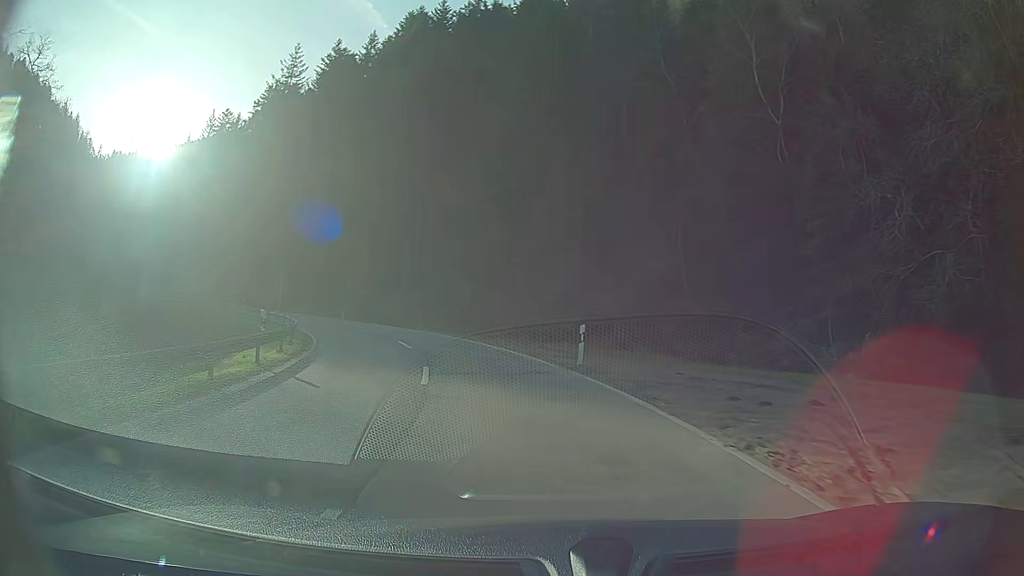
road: secondary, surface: asphalt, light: Day
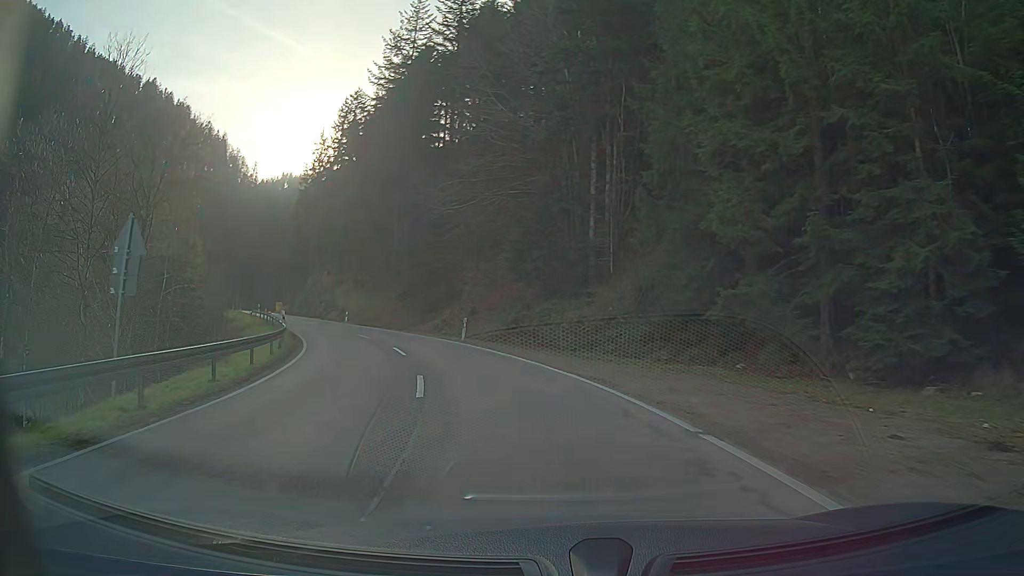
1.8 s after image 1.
(-3.6, +24.3) m; -17°
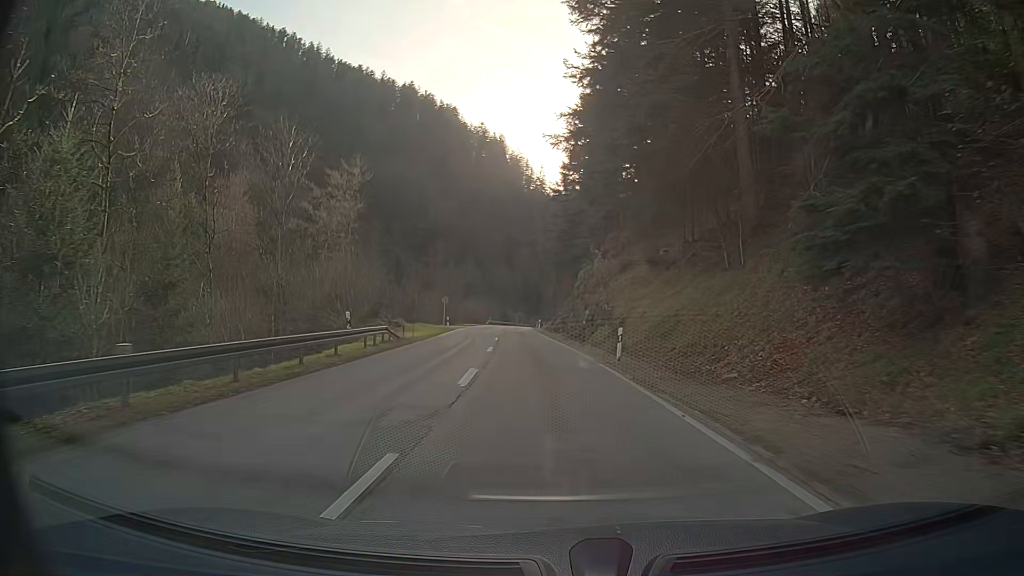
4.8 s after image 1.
(-11.1, +42.5) m; -25°
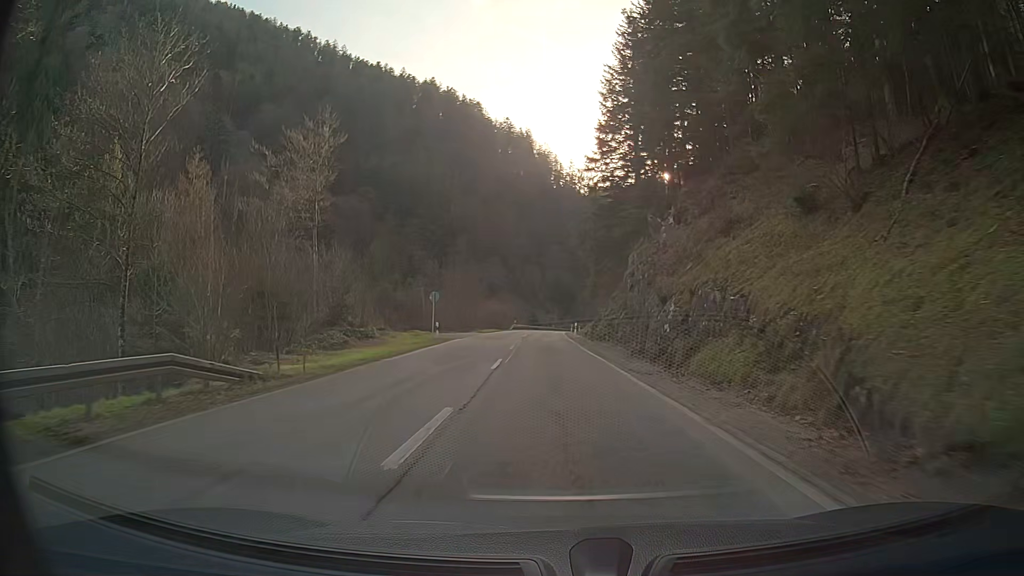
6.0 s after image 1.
(-0.5, +19.3) m; -3°
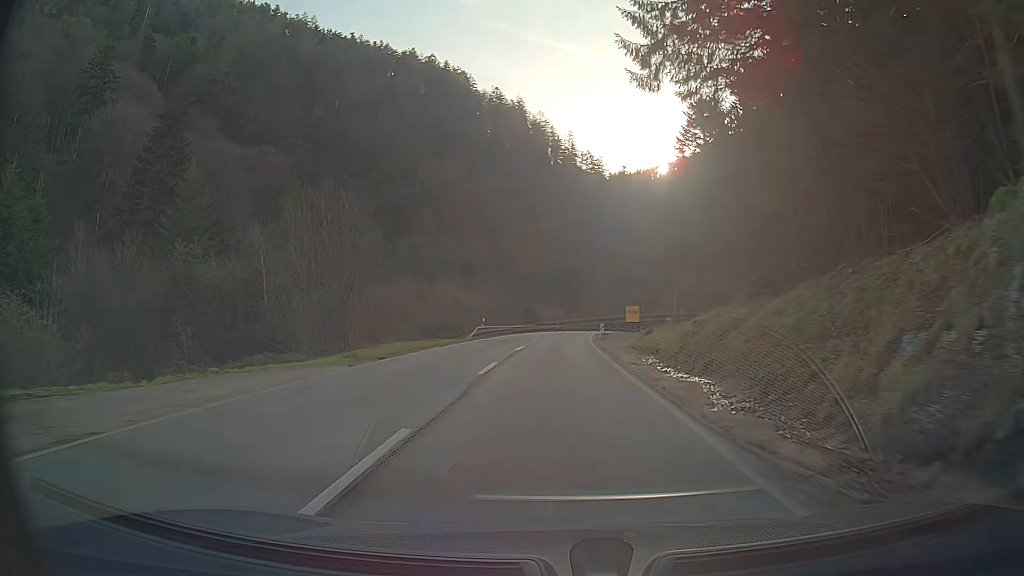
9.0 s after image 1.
(-0.3, +50.5) m; +1°
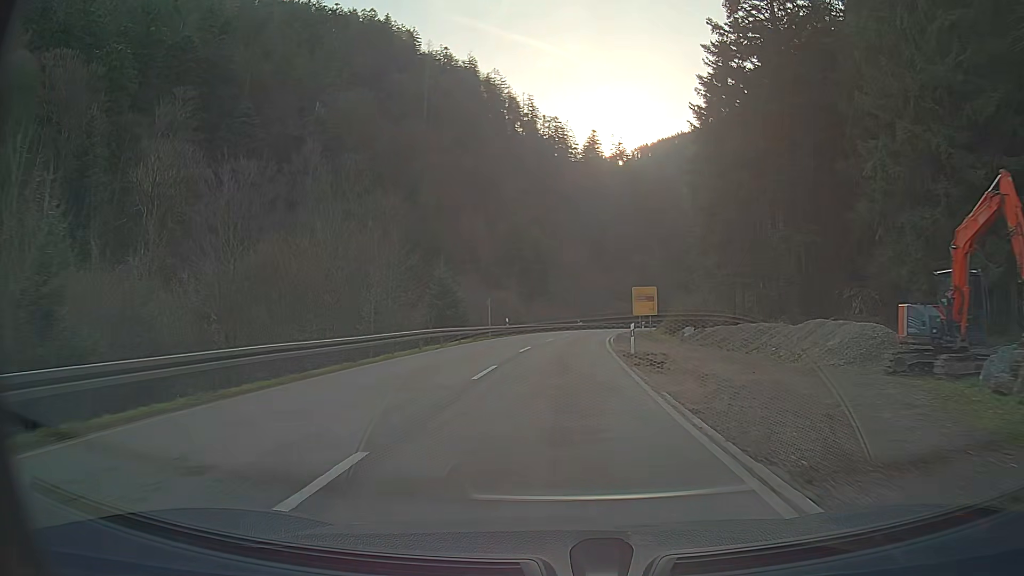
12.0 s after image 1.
(+1.2, +49.6) m; +4°
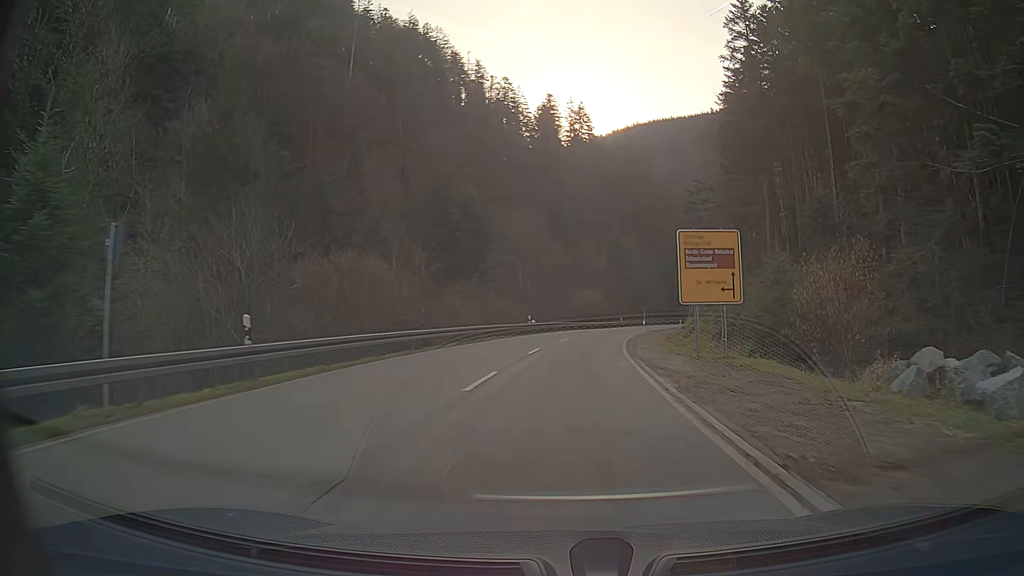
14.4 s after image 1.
(+1.3, +38.5) m; +4°
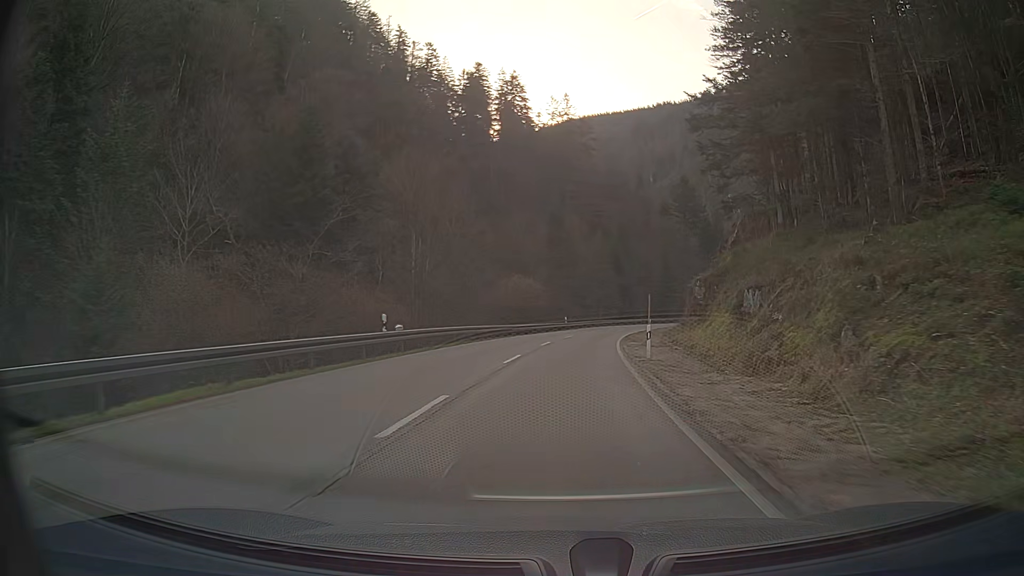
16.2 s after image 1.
(+1.3, +28.2) m; +6°
(0, +10) (+1, +20) (+1, +30) (+2, +40) (+4, +50) (+5, +60) (+8, +69) (+11, +79) (+15, +88) (+19, +97) m
